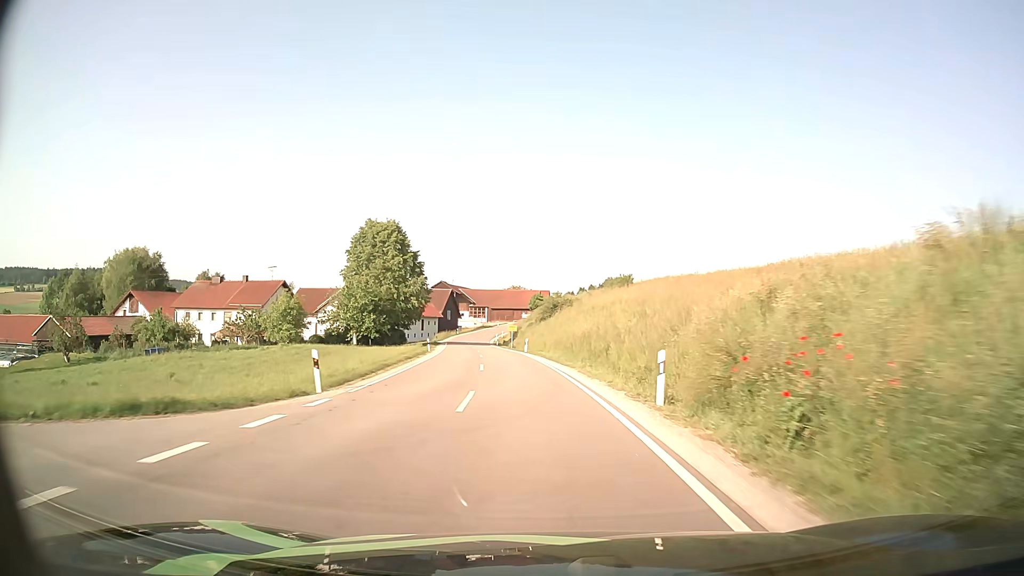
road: secondary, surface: asphalt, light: Day
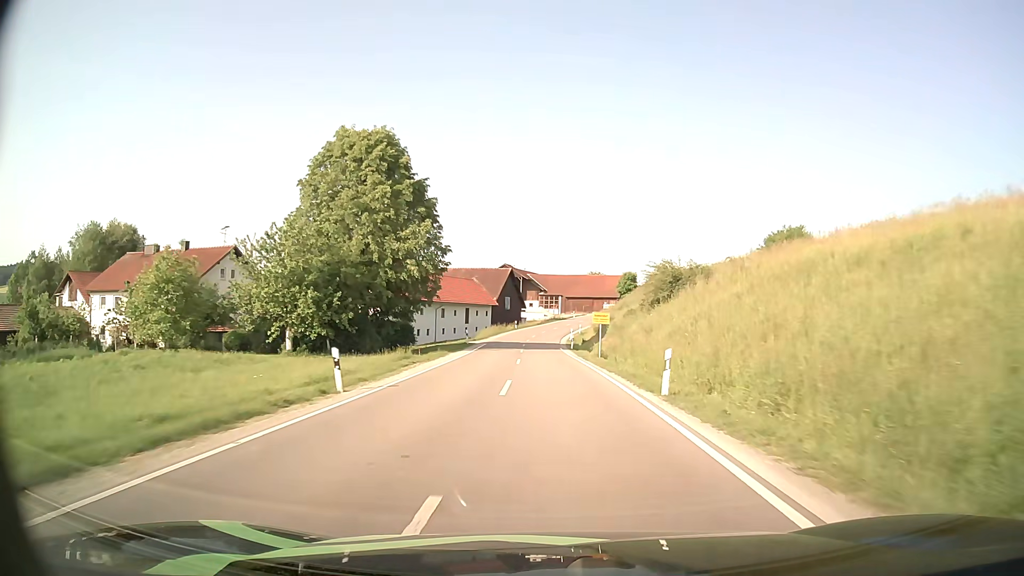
(-2.4, +34.3) m; -7°
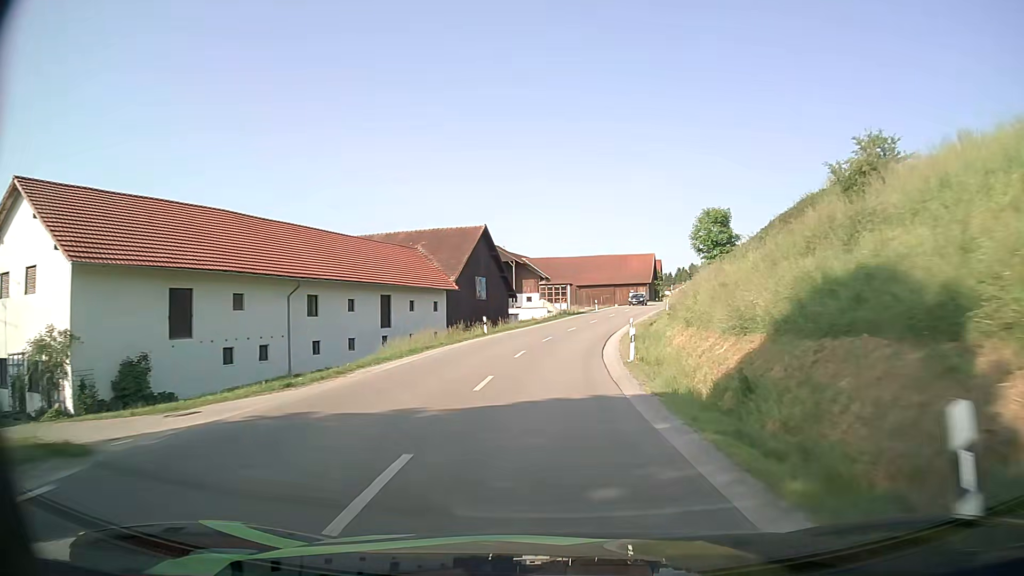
(-0.3, +44.0) m; 0°
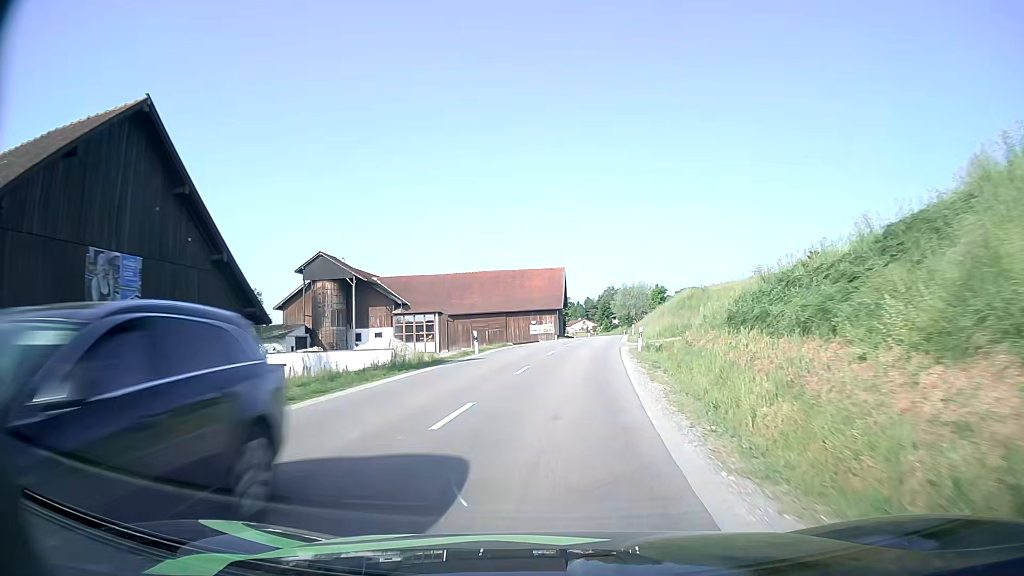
(+2.6, +39.3) m; +10°
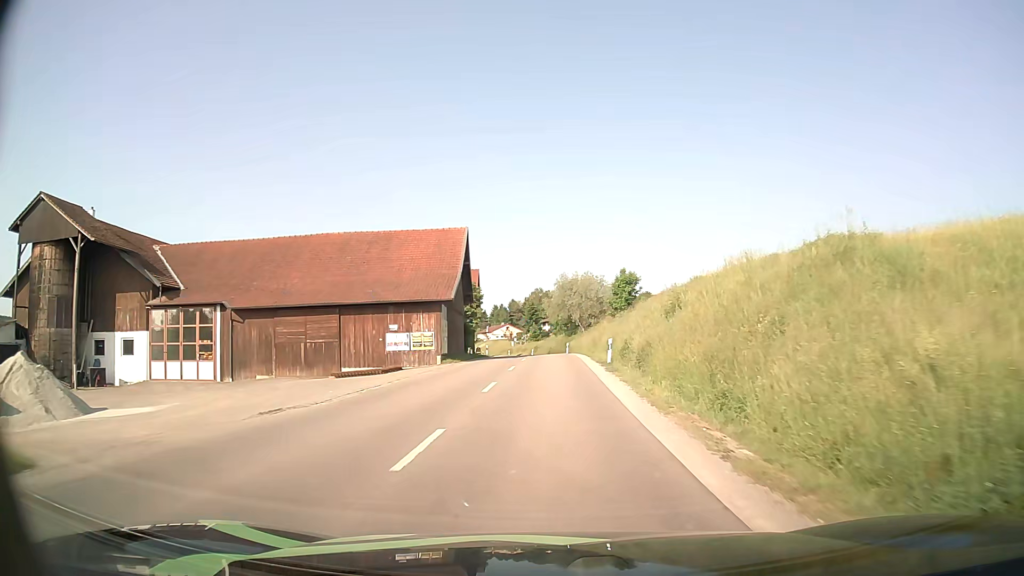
(+2.5, +38.1) m; +7°
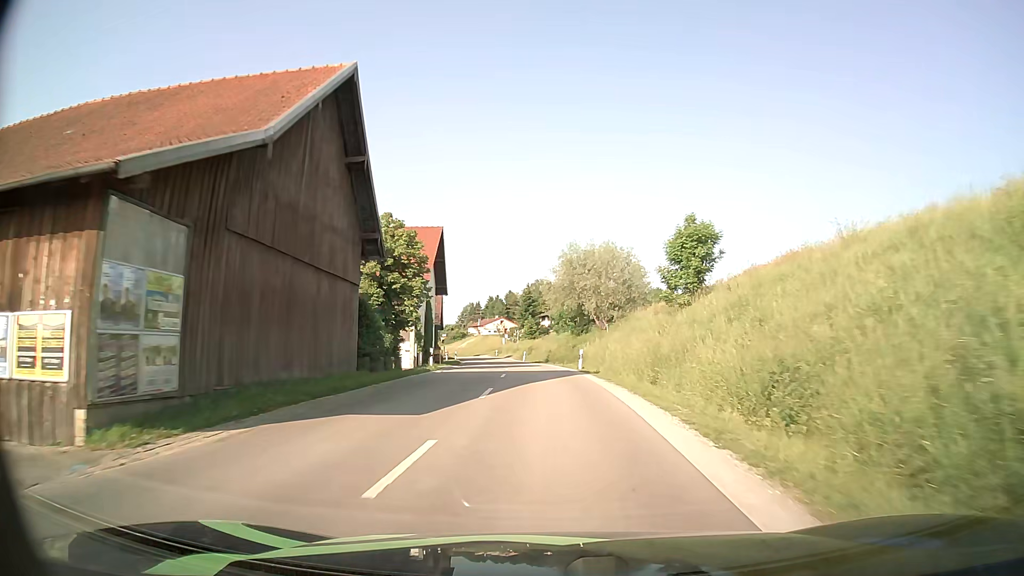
(+0.1, +28.3) m; 0°
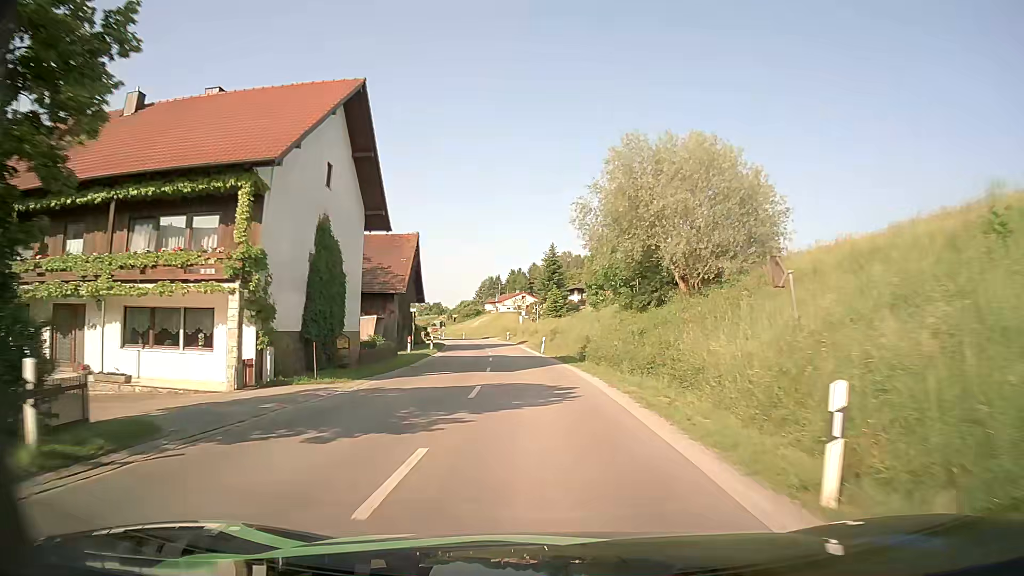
(-0.3, +27.9) m; -2°
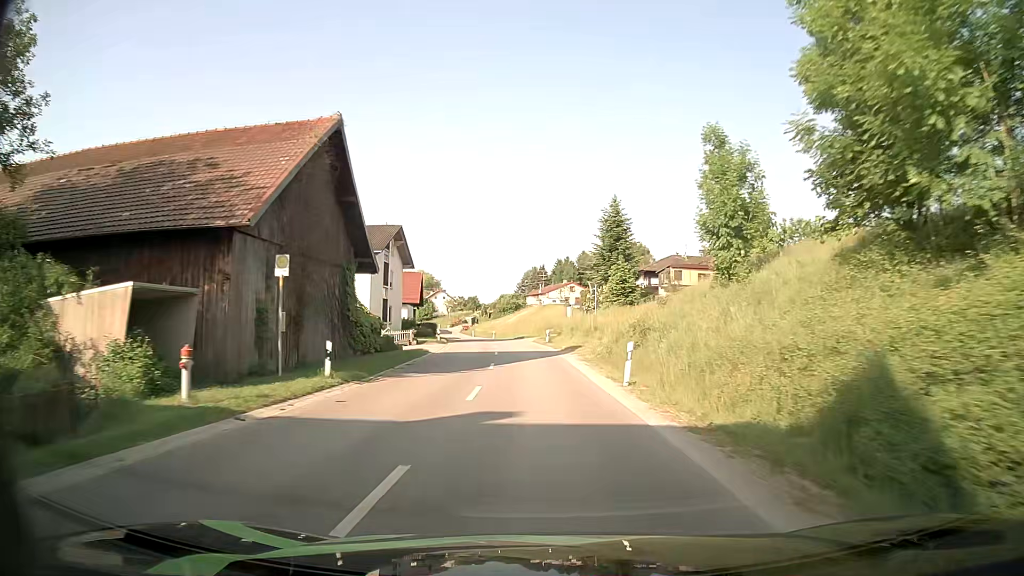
(-1.1, +28.5) m; -4°
(0, +10) (-1, +20) (-1, +30) (-2, +40) (-3, +50) (-4, +60) (-6, +70) (-7, +80) (-9, +89) (-11, +99) m
